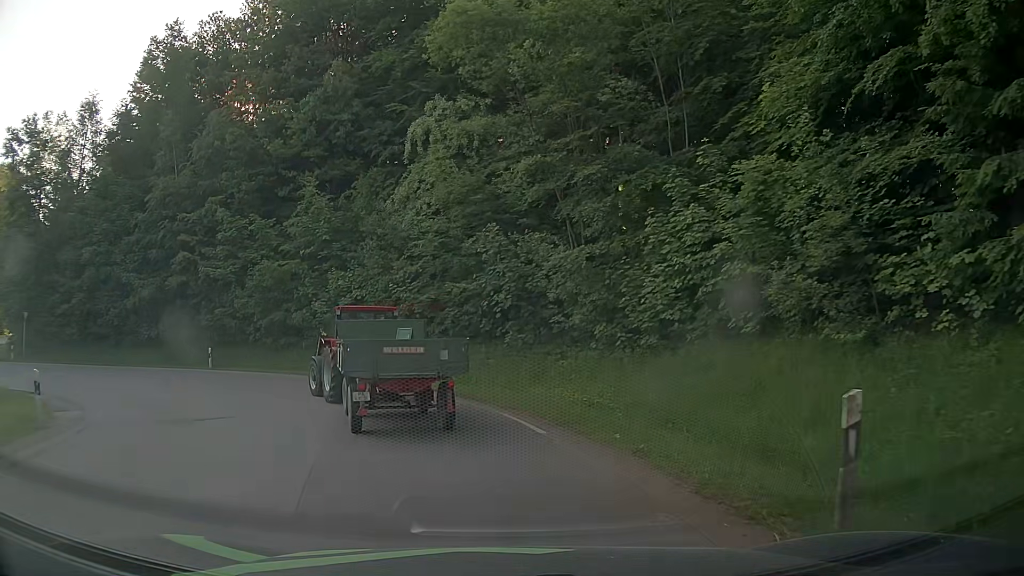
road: tertiary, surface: asphalt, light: Day
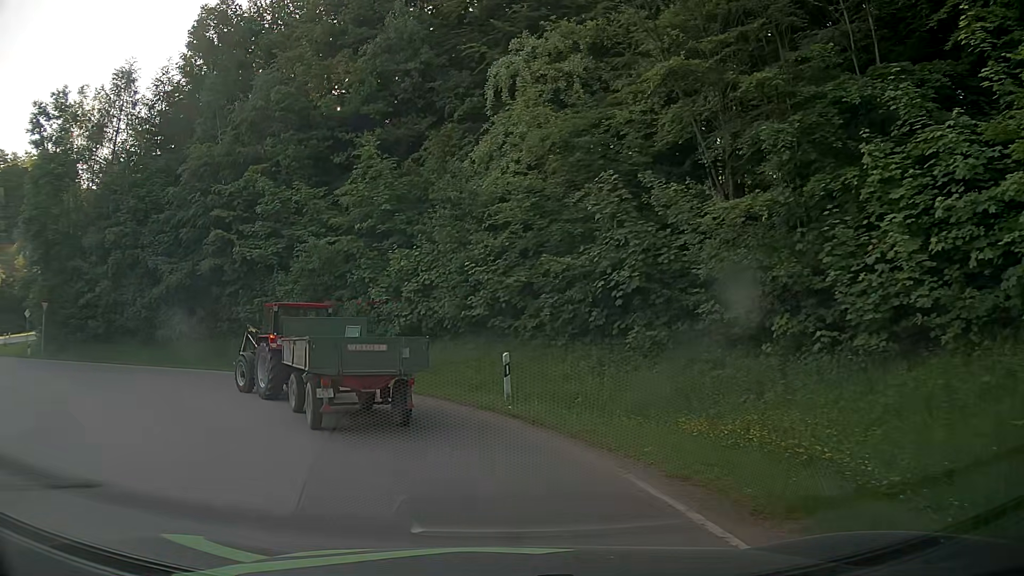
(-0.4, +6.7) m; -7°
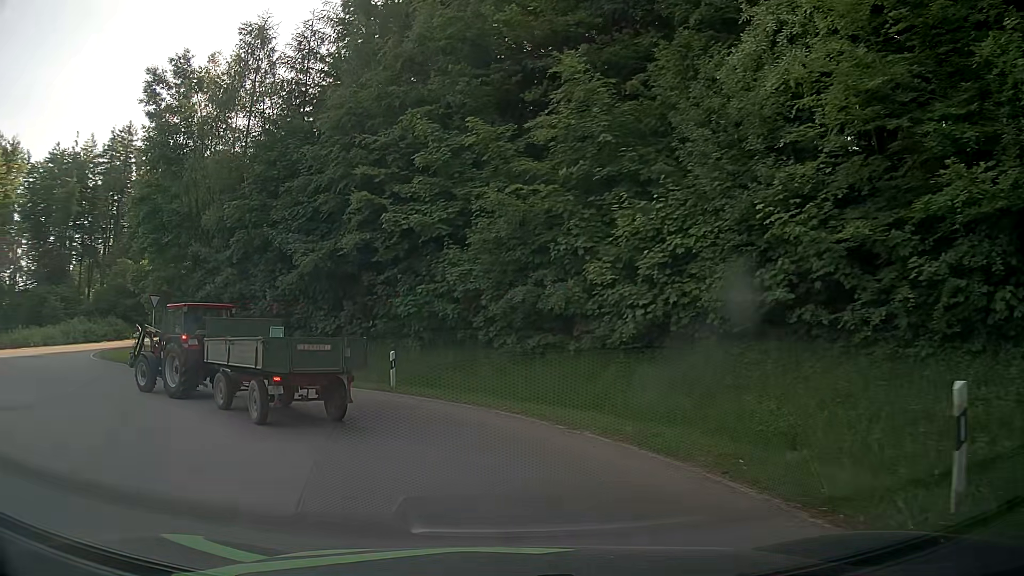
(-1.4, +8.9) m; -17°
